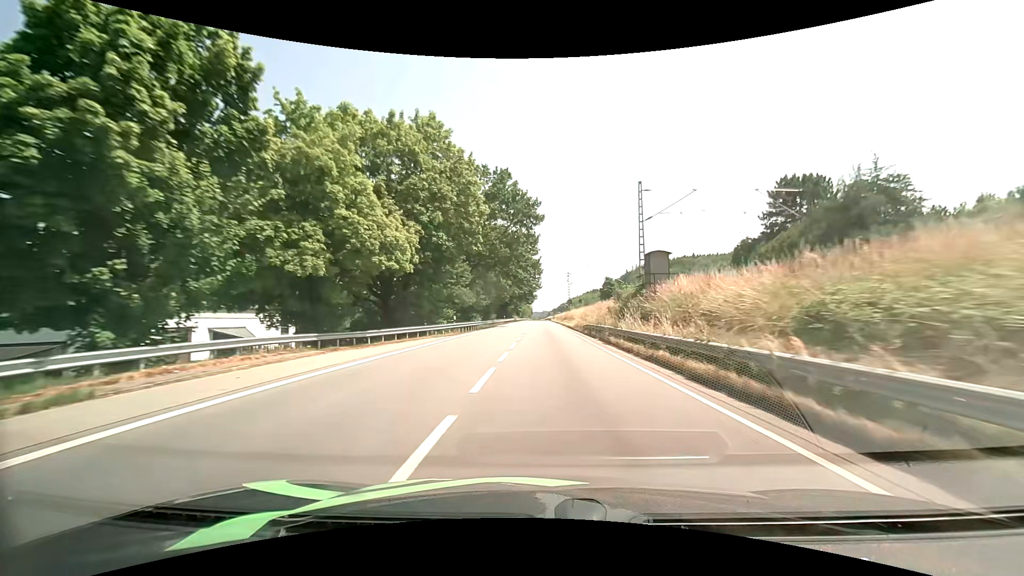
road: primary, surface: asphalt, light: Day
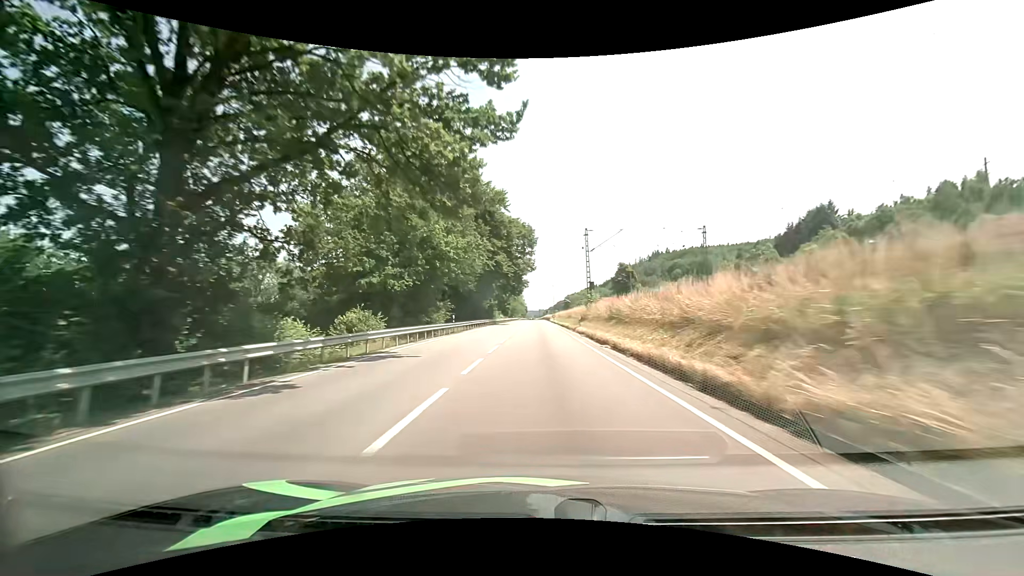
(+0.6, +46.7) m; +1°
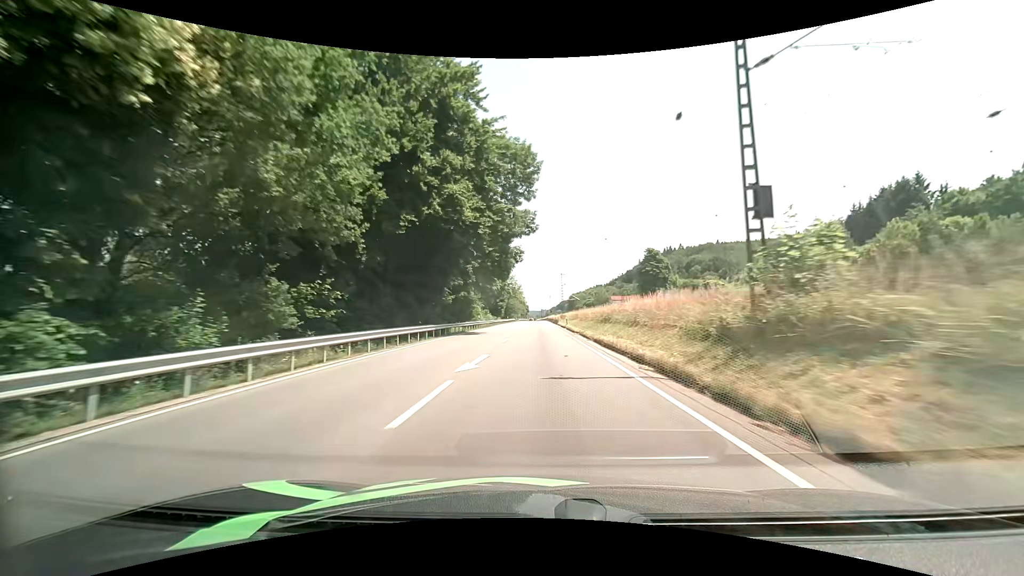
(-0.1, +36.1) m; 0°
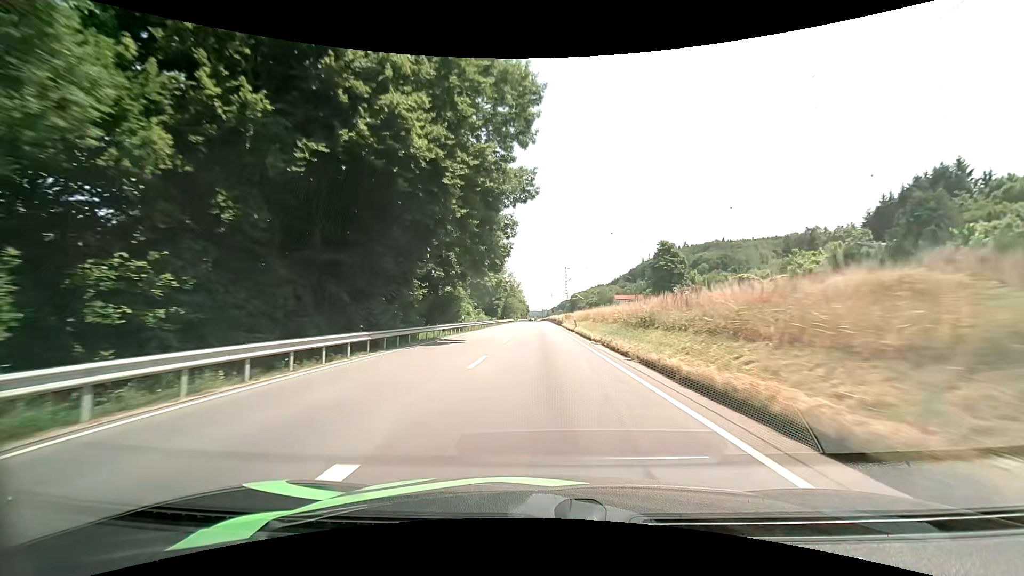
(0.0, +12.2) m; 0°
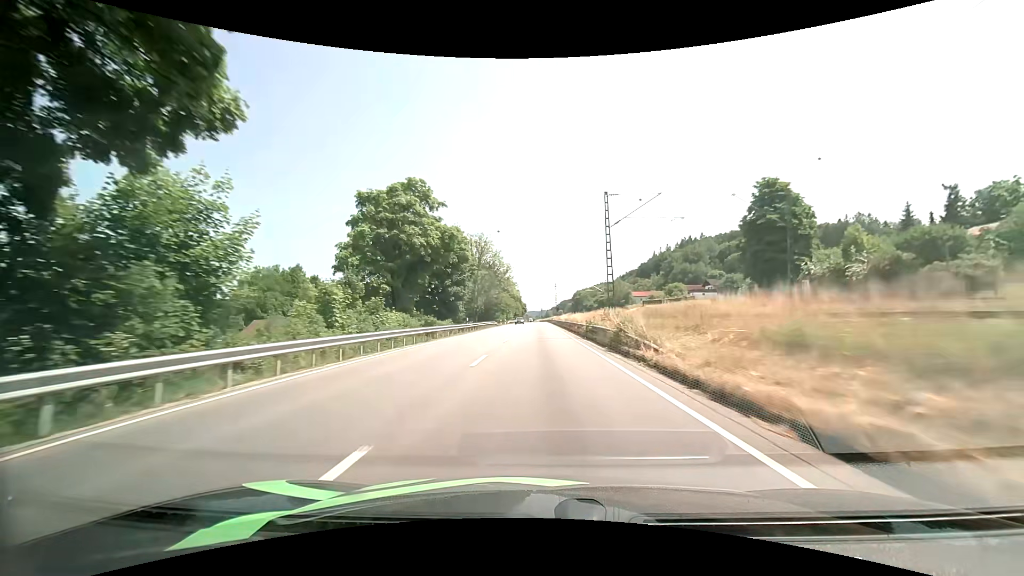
(-0.1, +48.8) m; 0°
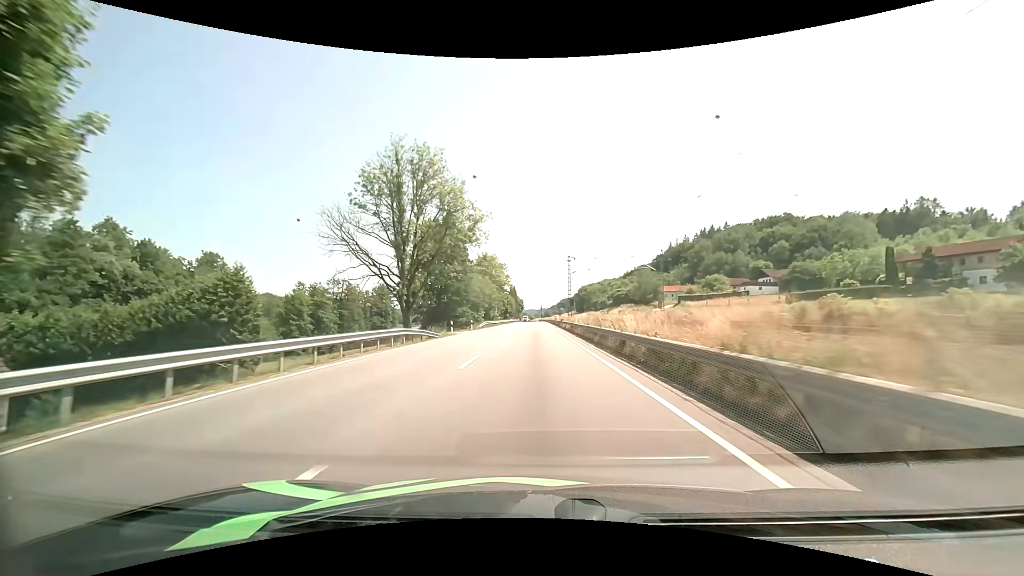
(+0.3, +49.8) m; 0°
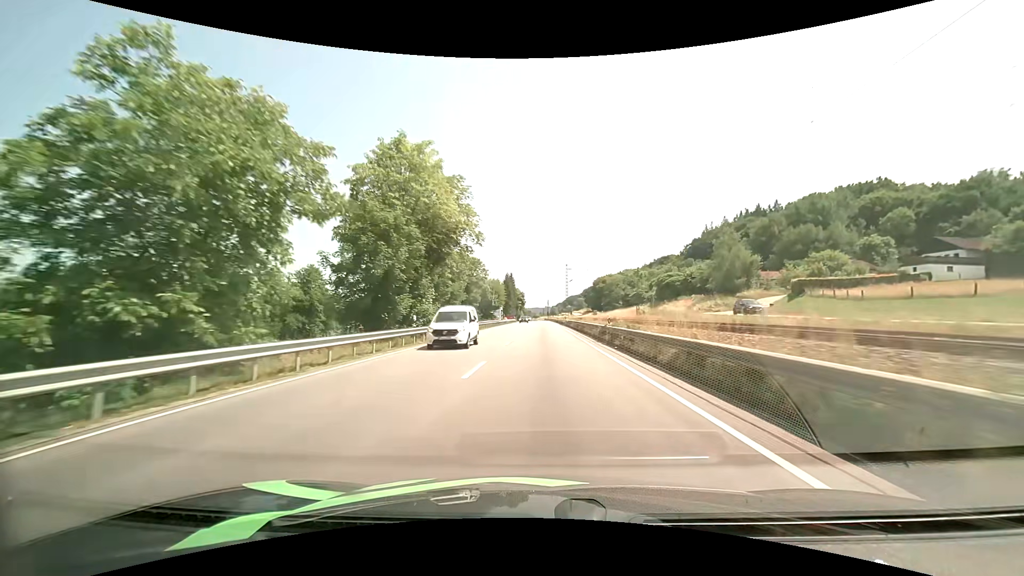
(-0.5, +63.3) m; -1°
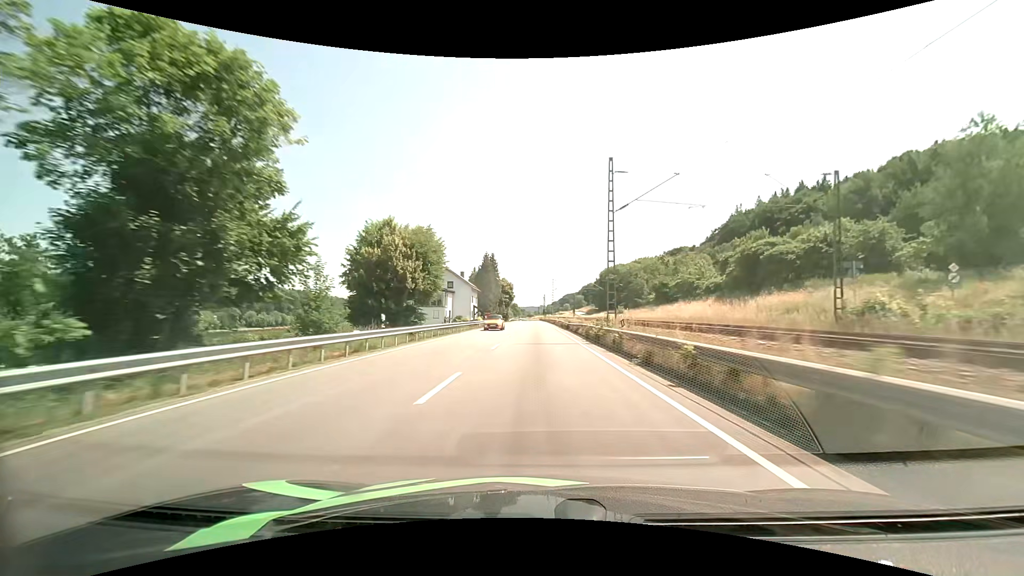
(+0.4, +52.2) m; 0°
(0, +10) (0, +20) (0, +30) (0, +40) (0, +50) (0, +60) (0, +70) (0, +80) (0, +90) (0, +100) m
